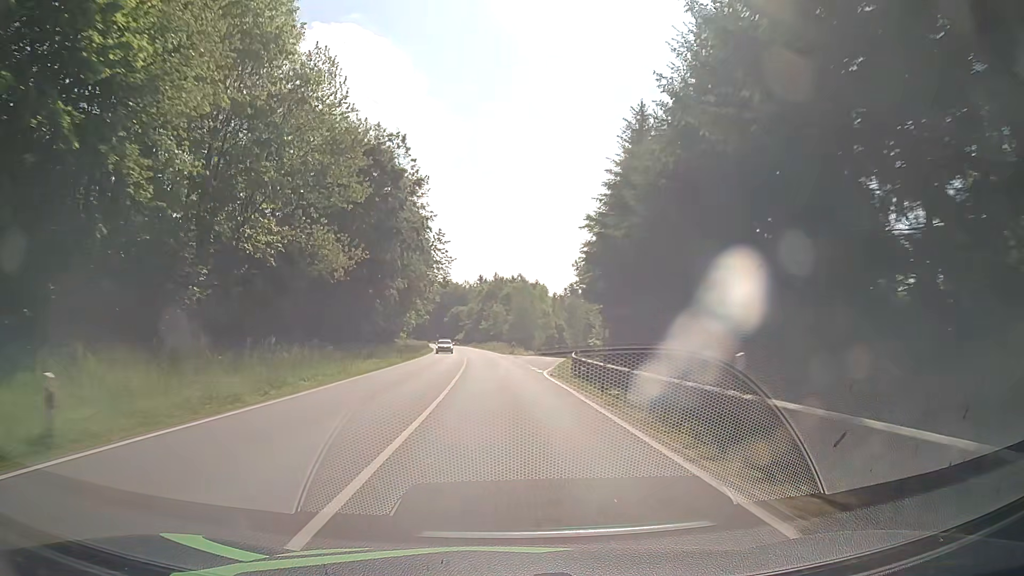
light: Day
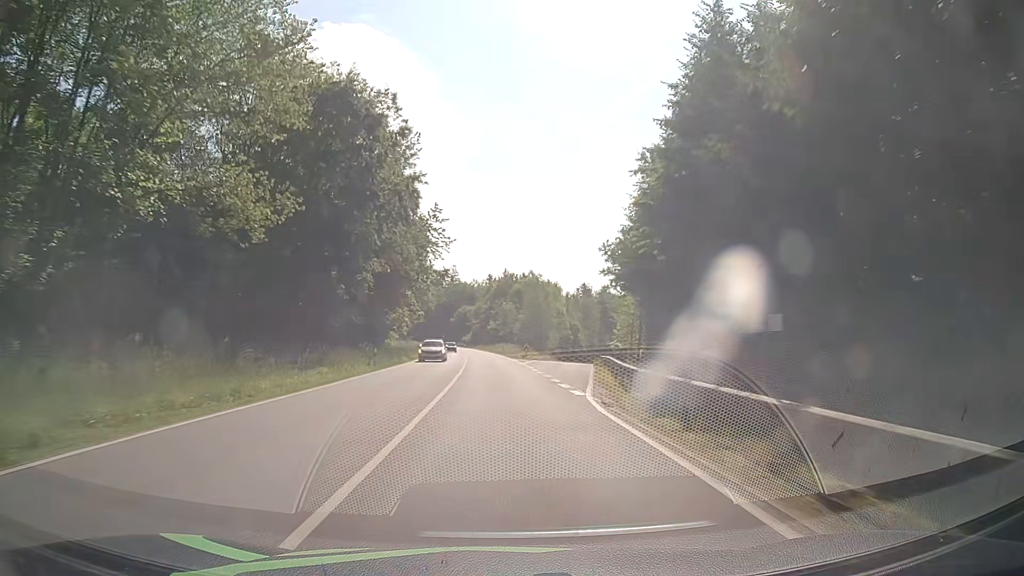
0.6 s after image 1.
(-0.1, +12.6) m; -1°
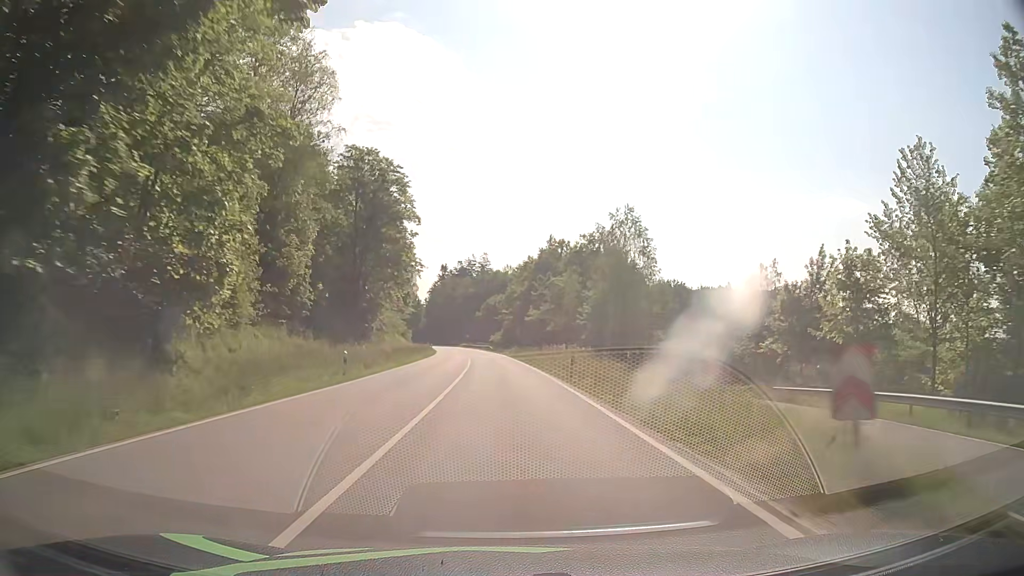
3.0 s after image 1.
(-1.2, +50.2) m; -3°
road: secondary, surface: asphalt
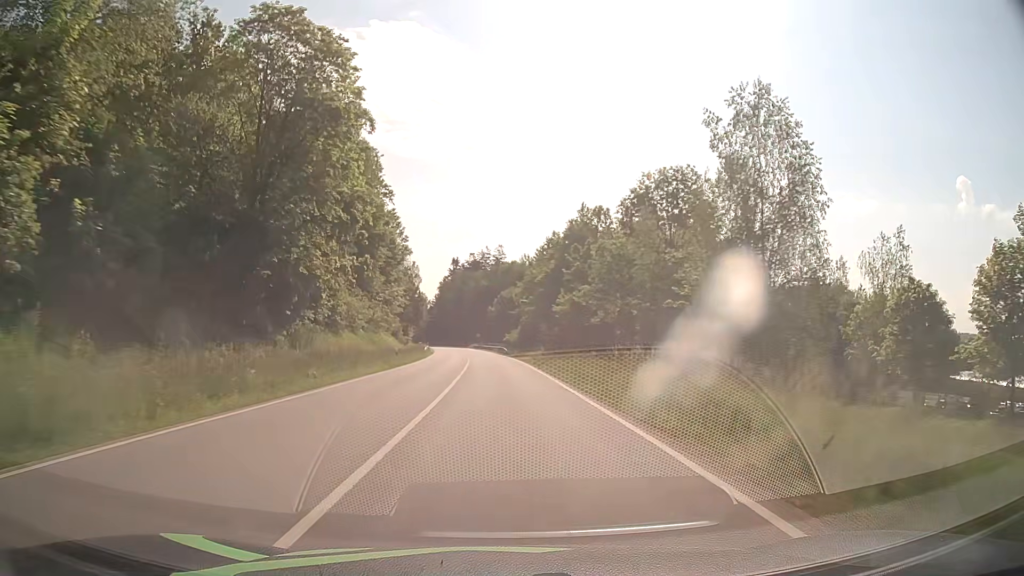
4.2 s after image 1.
(-0.1, +25.1) m; -1°
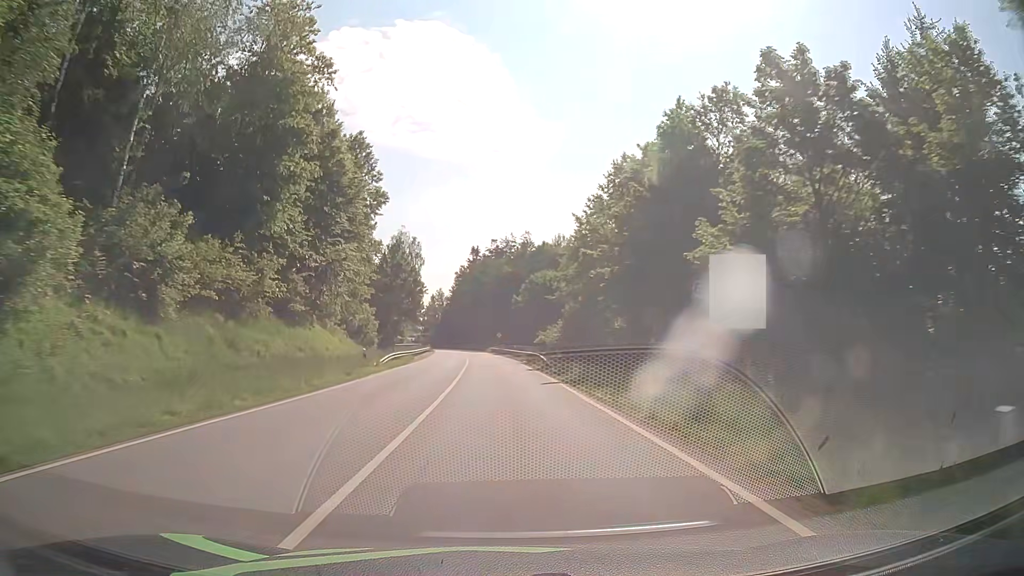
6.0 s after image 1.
(-0.7, +37.6) m; -2°
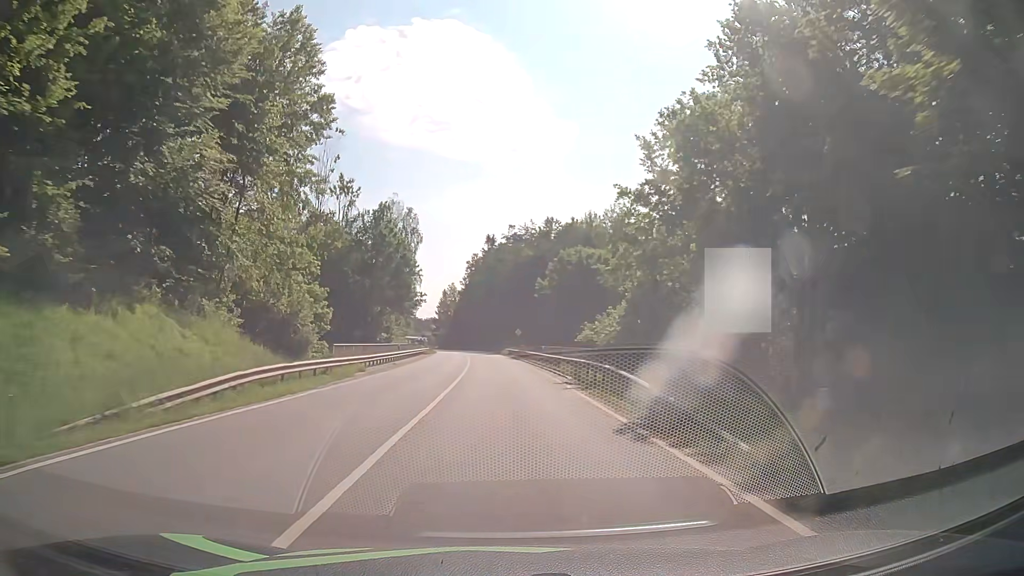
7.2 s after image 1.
(-0.3, +25.1) m; -1°
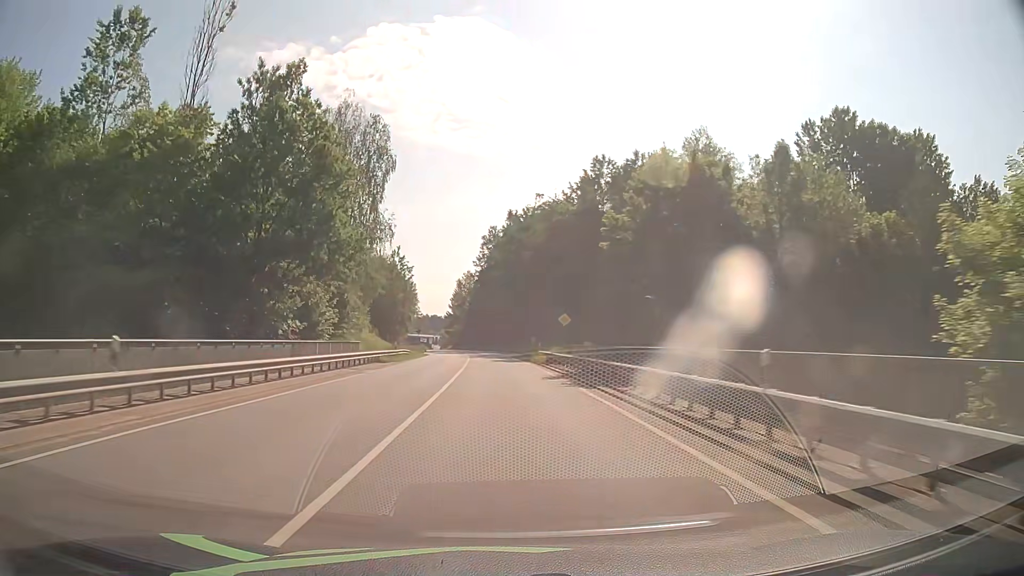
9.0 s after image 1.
(-0.9, +37.6) m; -3°
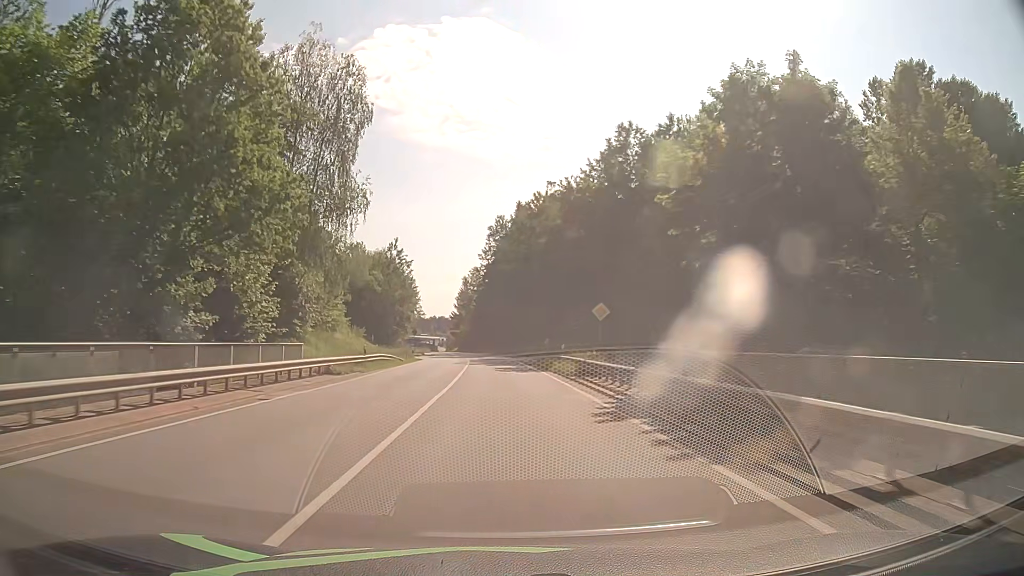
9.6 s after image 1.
(0.0, +12.6) m; 0°
(0, +10) (0, +20) (0, +30) (-1, +40) (-1, +50) (-2, +60) (-2, +70) (-3, +80) (-4, +90) (-5, +100) m
